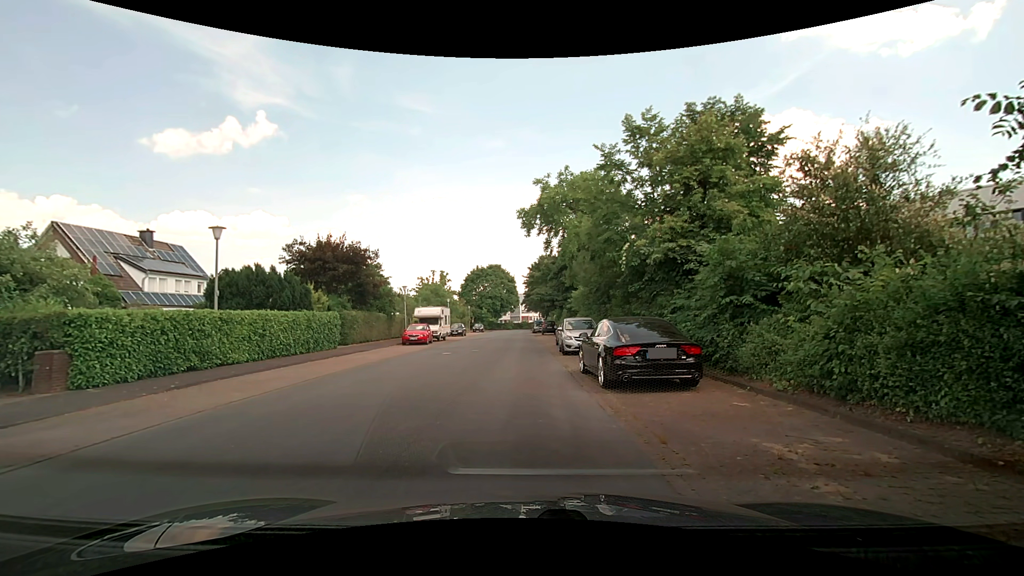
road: residential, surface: paved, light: Day
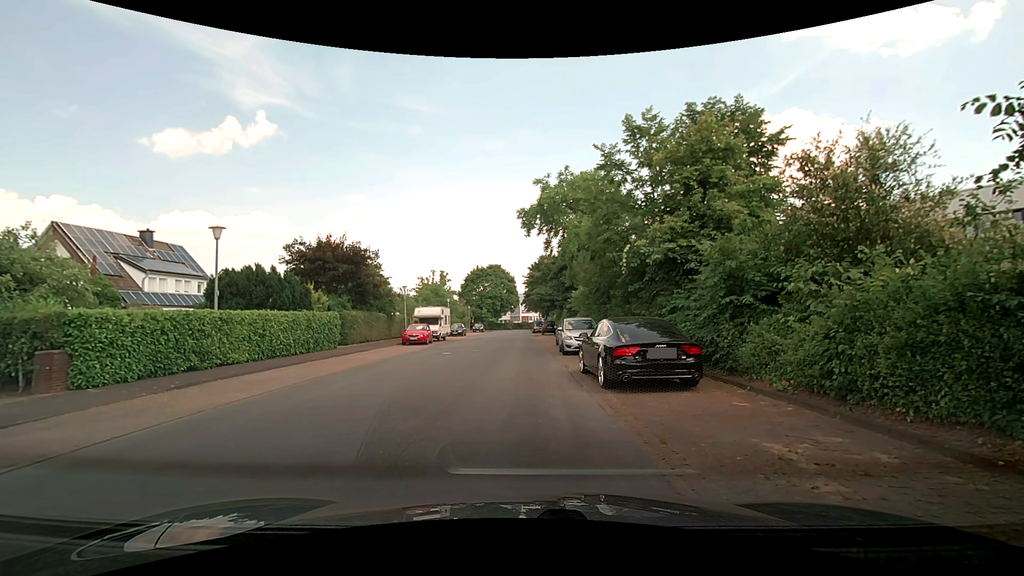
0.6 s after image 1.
(0.0, 0.0) m; 0°
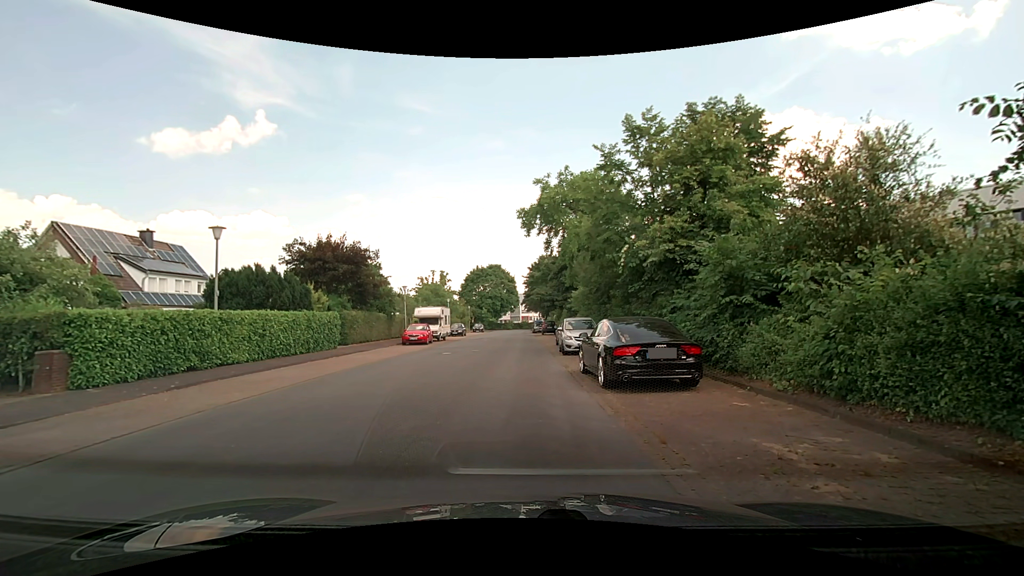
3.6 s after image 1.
(0.0, 0.0) m; 0°
